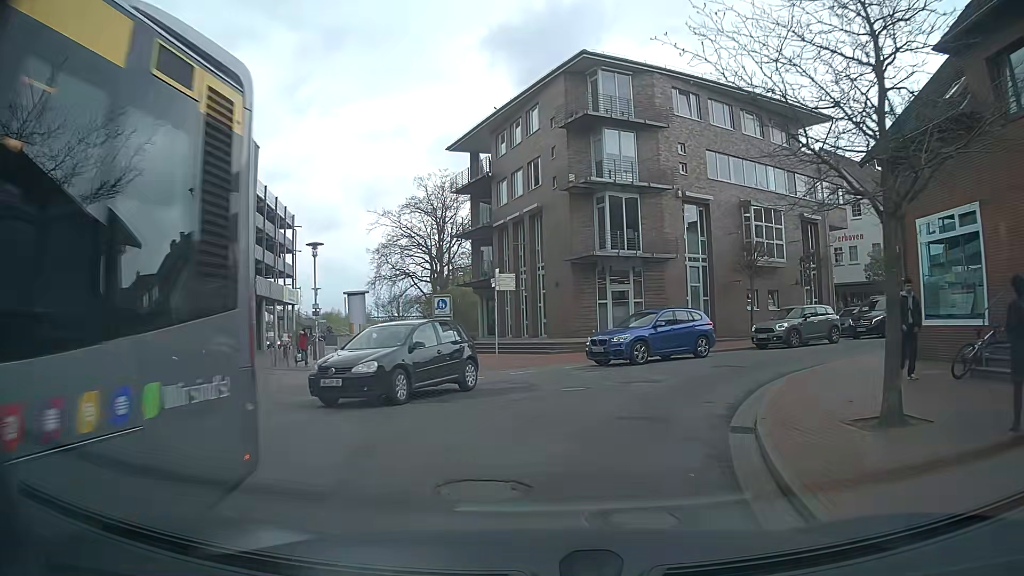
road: unclassified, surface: asphalt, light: Day
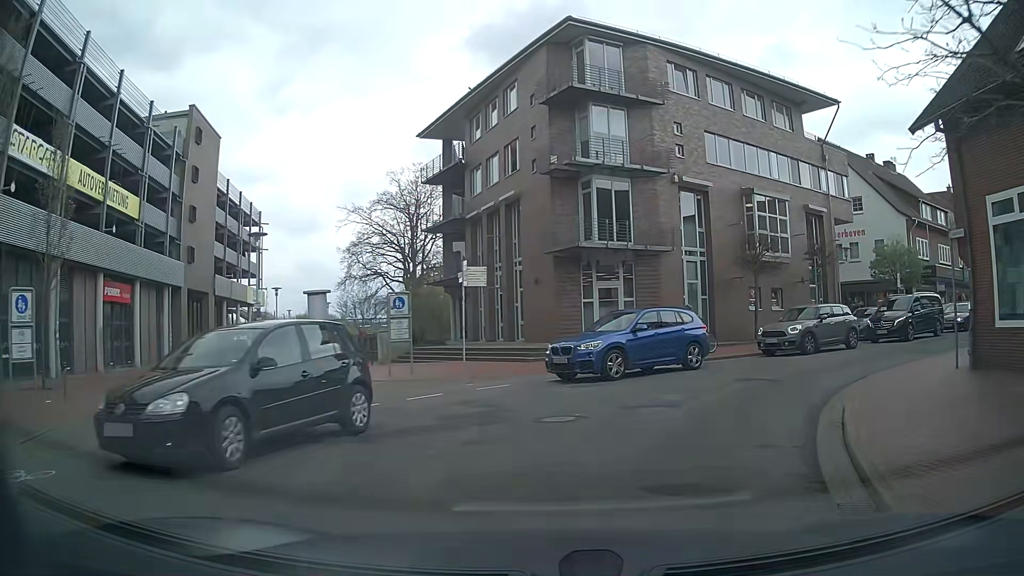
(0.0, +3.9) m; +1°
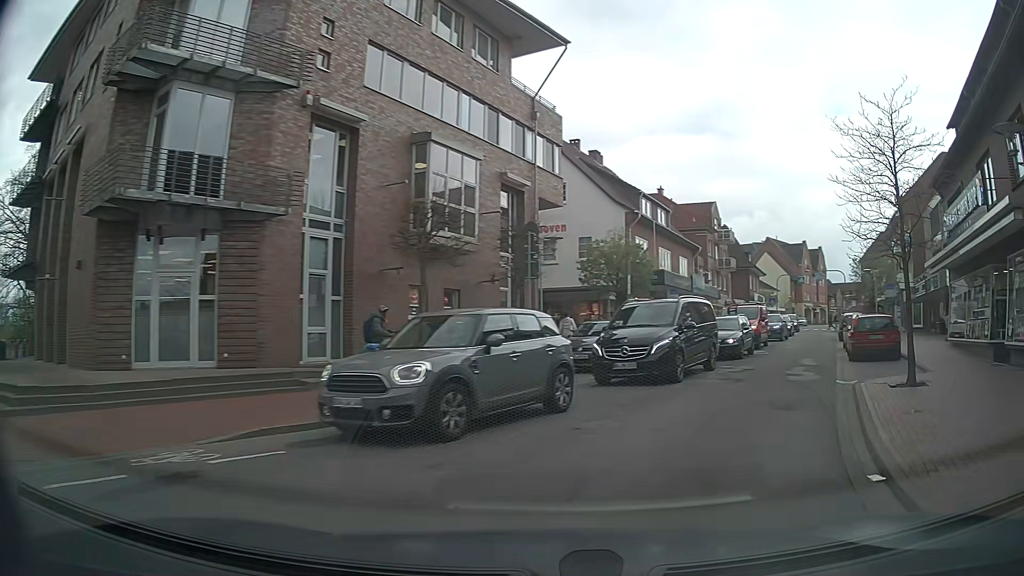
(+2.5, +11.4) m; +30°
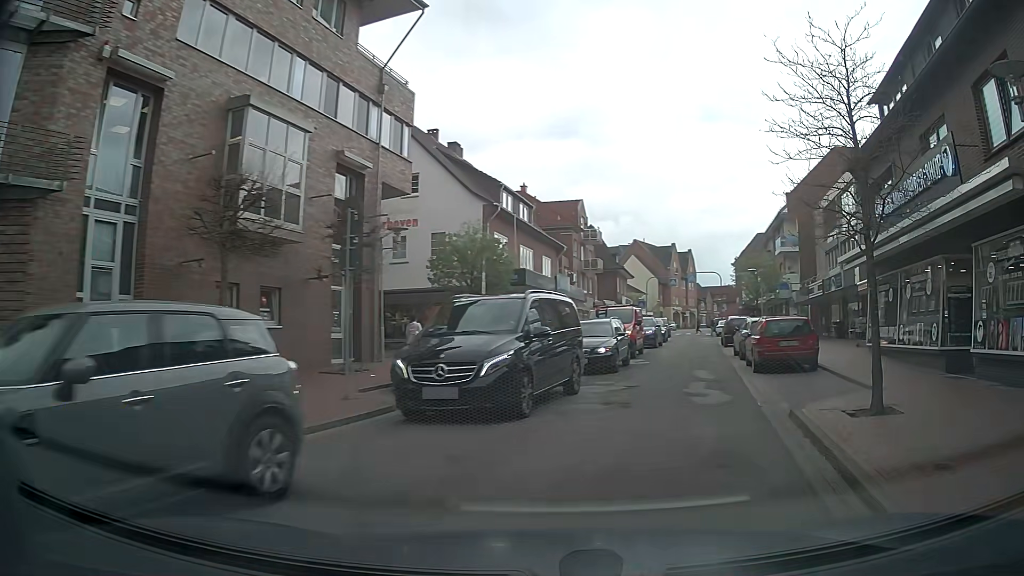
(+0.4, +4.0) m; +11°
